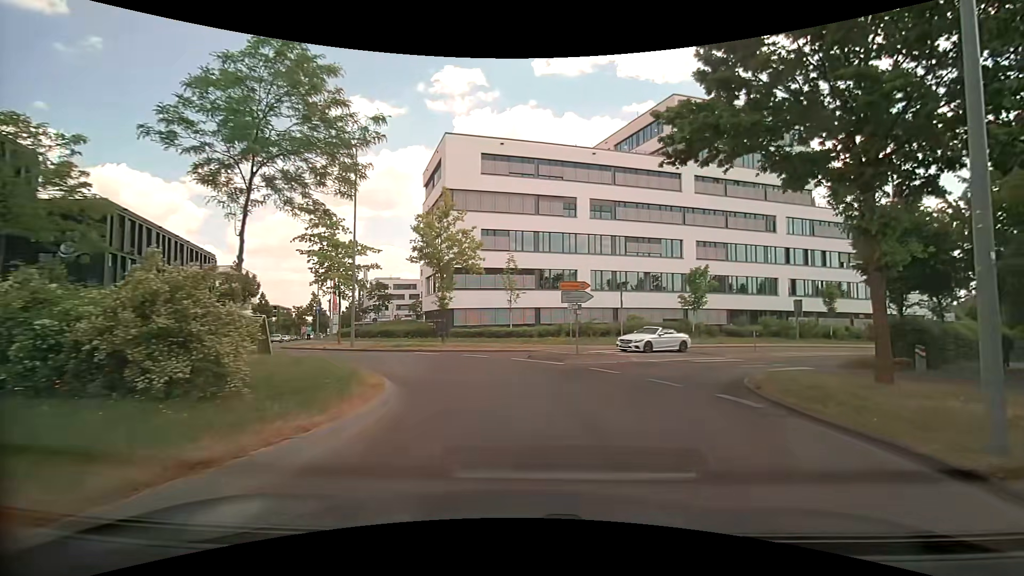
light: Day
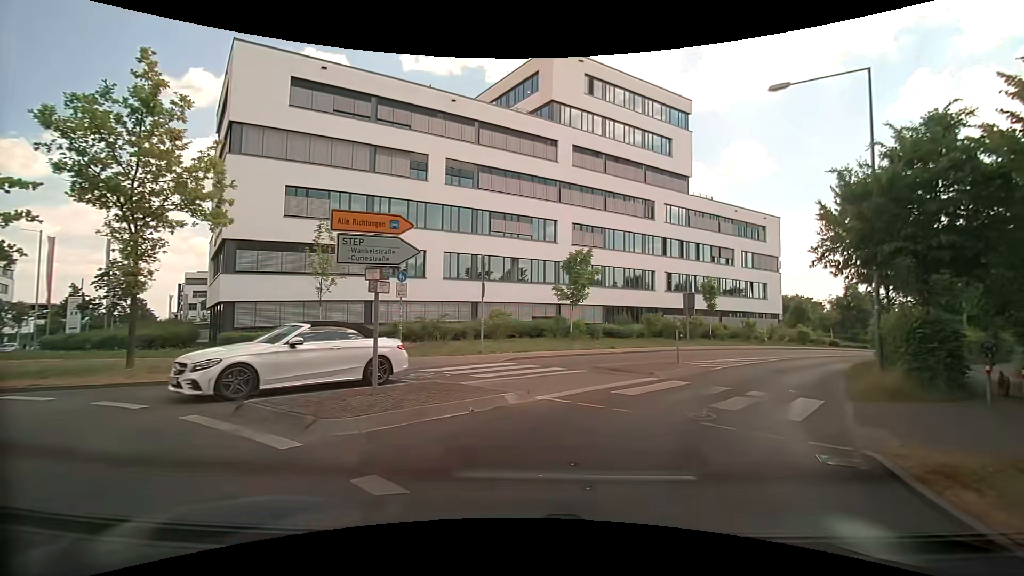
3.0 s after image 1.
(+1.8, +11.9) m; +17°
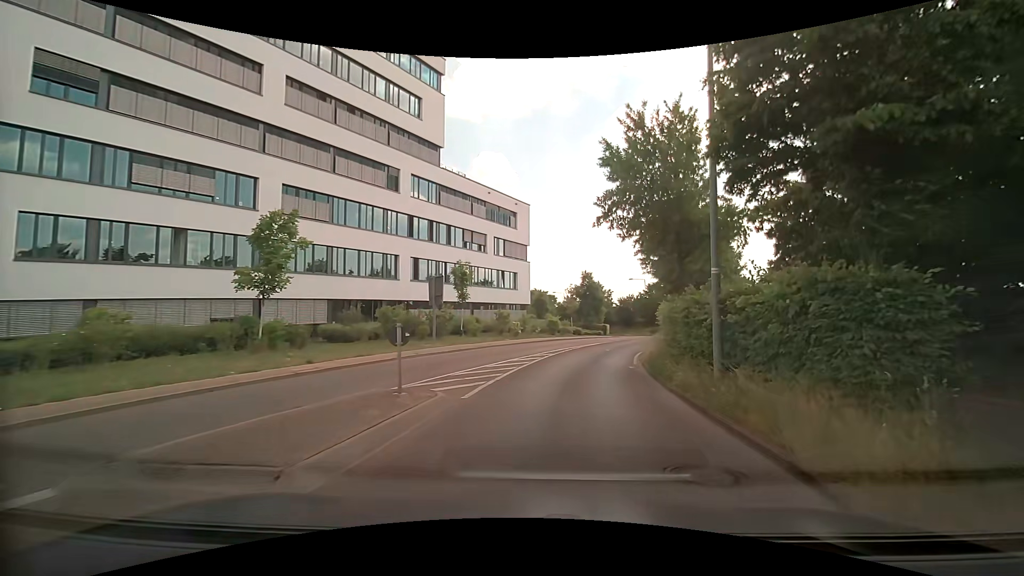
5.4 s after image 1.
(+2.5, +10.3) m; +26°
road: tertiary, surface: asphalt
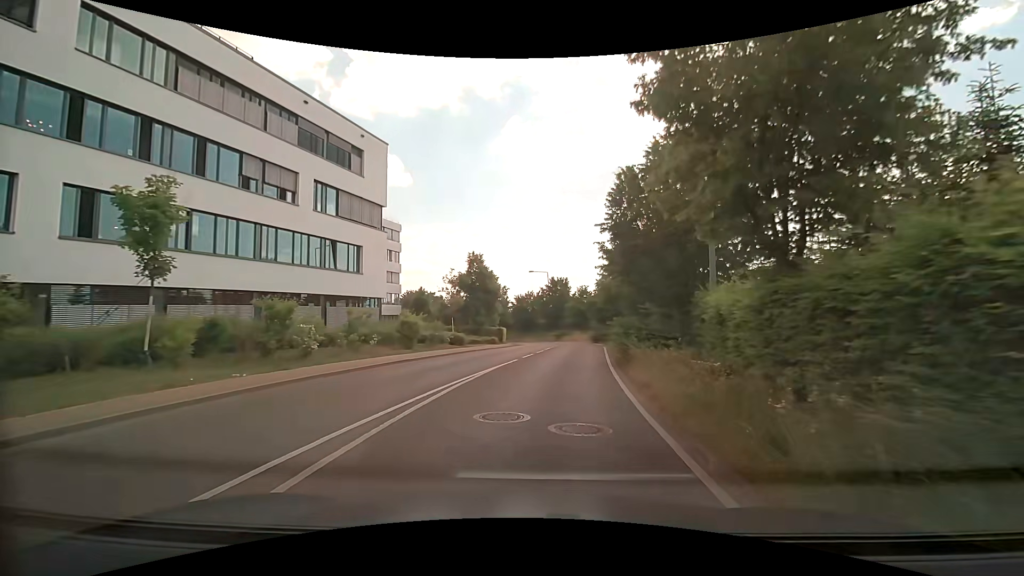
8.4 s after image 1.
(+3.1, +21.3) m; +13°
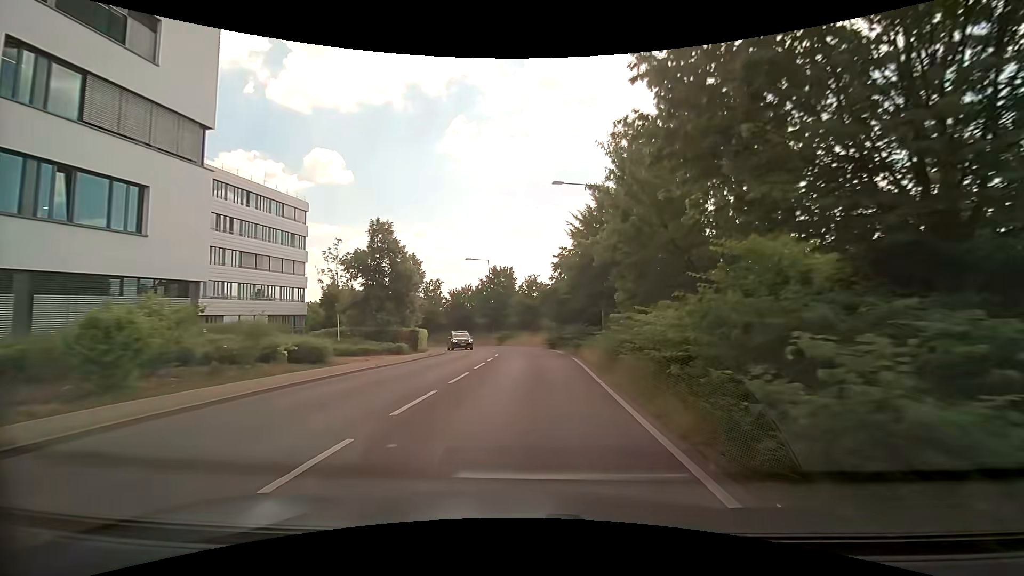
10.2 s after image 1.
(+0.9, +14.8) m; +7°
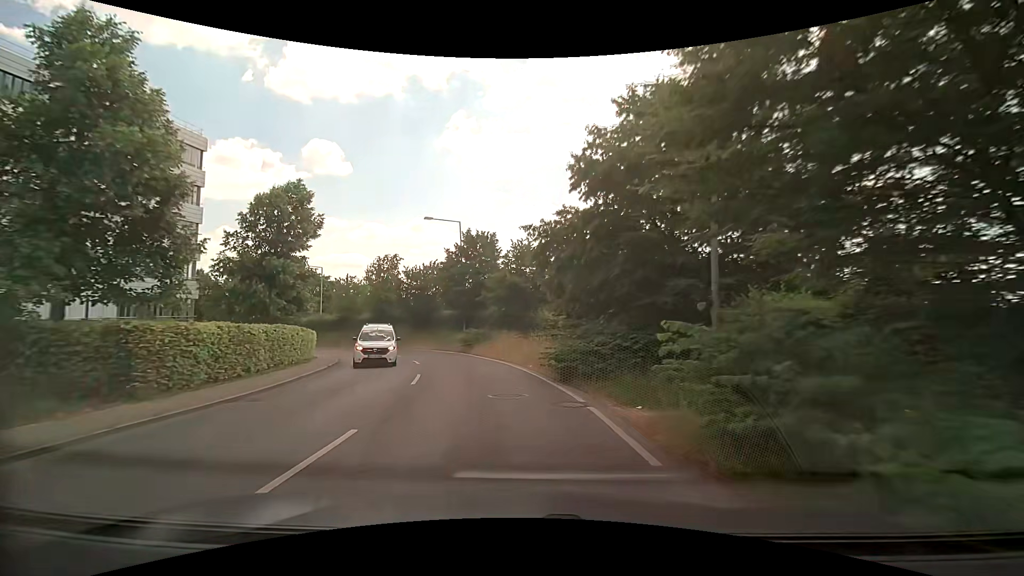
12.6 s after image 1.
(+0.5, +22.1) m; +2°
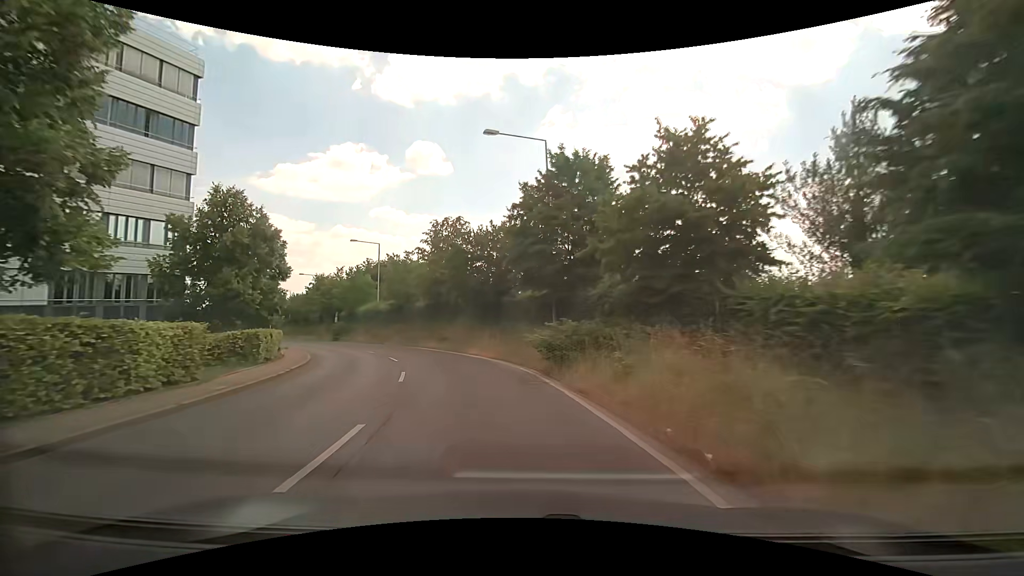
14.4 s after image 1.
(-1.9, +18.3) m; -12°
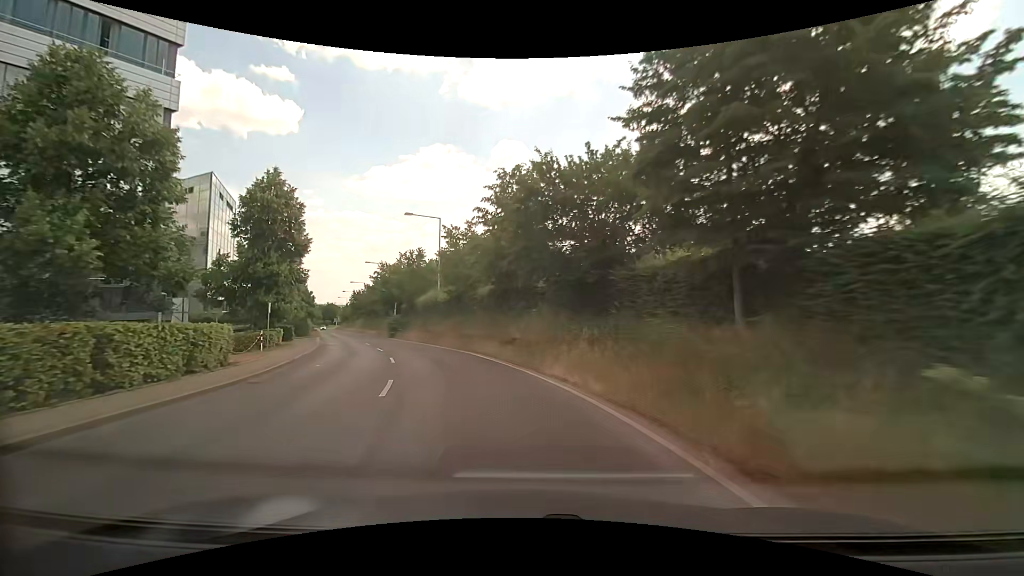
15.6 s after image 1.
(-1.1, +13.1) m; -10°
(-1, +10) (-3, +20) (-6, +29) (-10, +39) (-14, +48) (-18, +57) (-22, +66) (-25, +75) (-29, +84) (-33, +94) m
